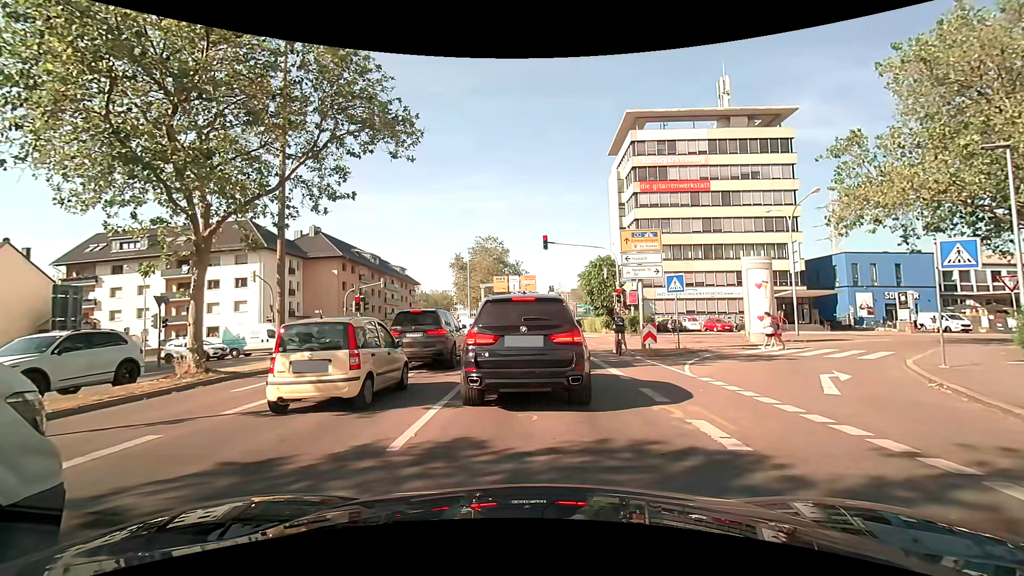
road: secondary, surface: asphalt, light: Day
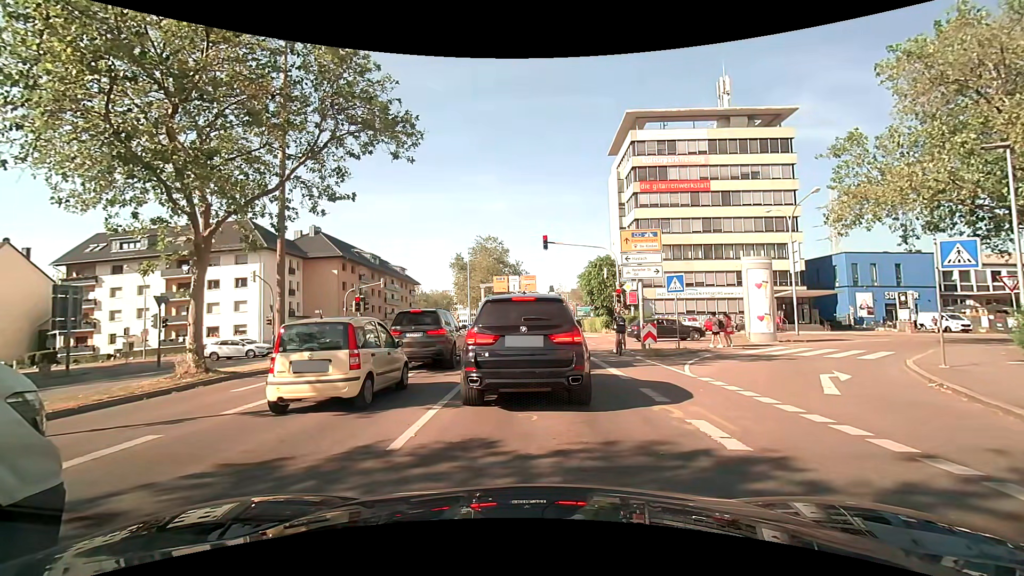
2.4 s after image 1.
(0.0, 0.0) m; 0°
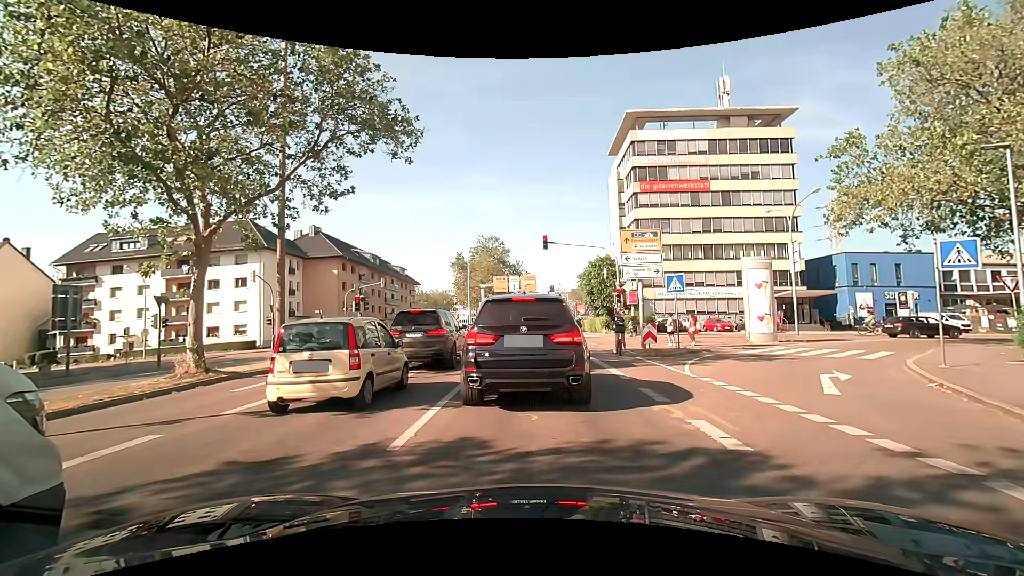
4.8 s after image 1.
(0.0, 0.0) m; 0°
(0, +10) (-1, +20) (-1, +30) (-1, +40) (-1, +50) (-2, +60) (-2, +70) (-3, +80) (-4, +90) (-4, +100) m
